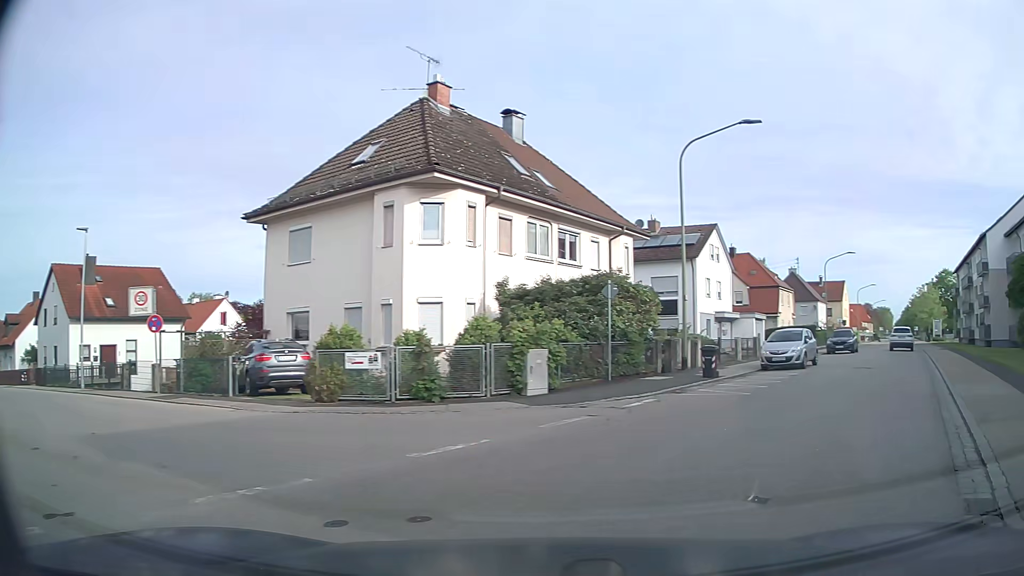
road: tertiary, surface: asphalt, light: Day
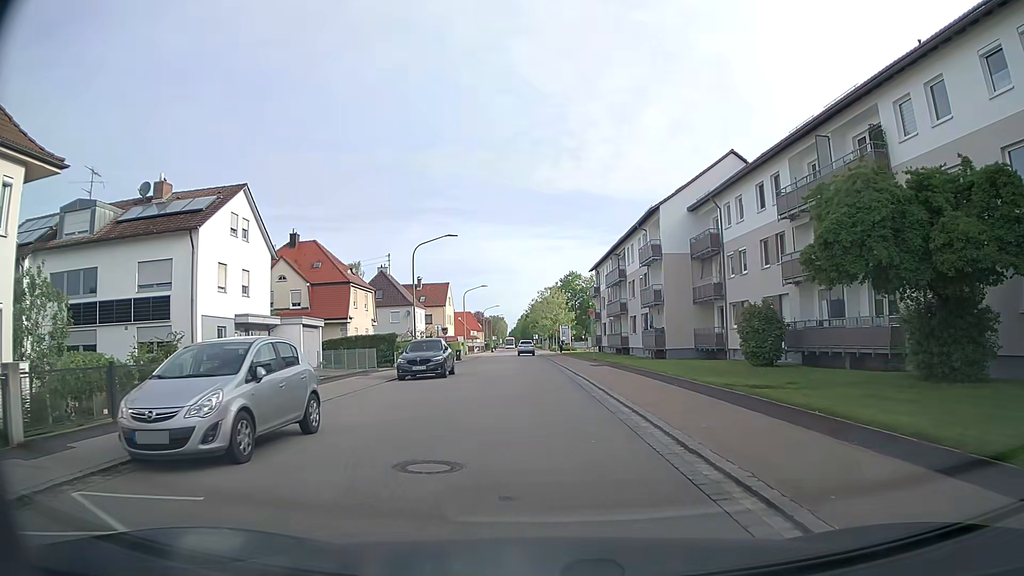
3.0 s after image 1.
(+7.4, +15.8) m; +34°
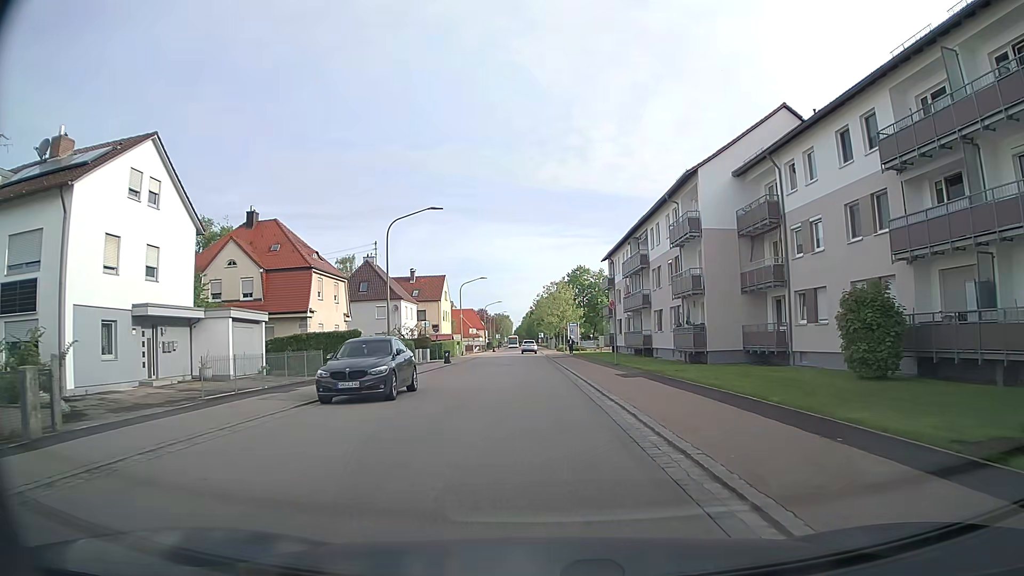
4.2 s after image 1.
(-0.1, +9.6) m; -2°
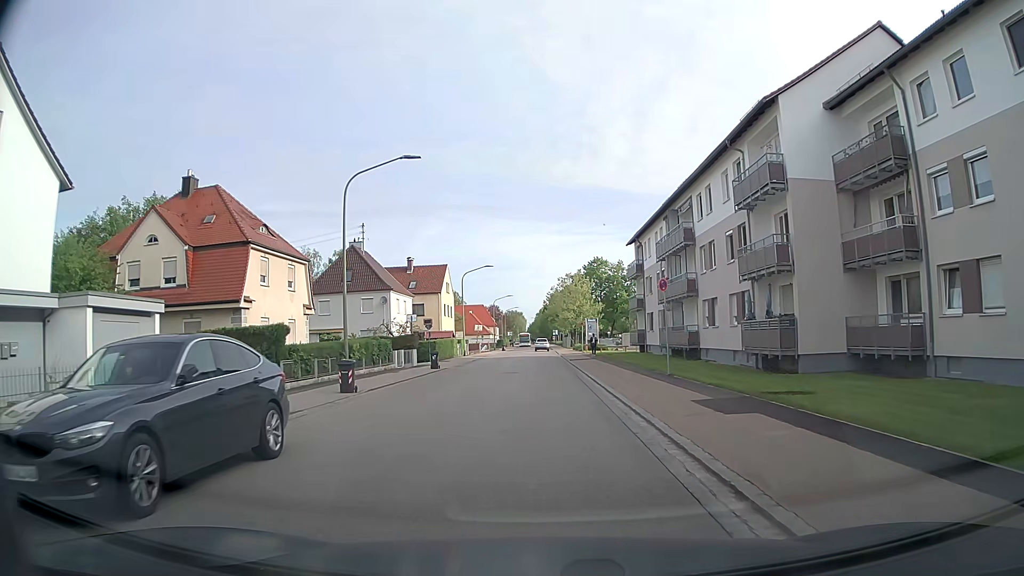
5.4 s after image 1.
(0.0, +10.8) m; -1°
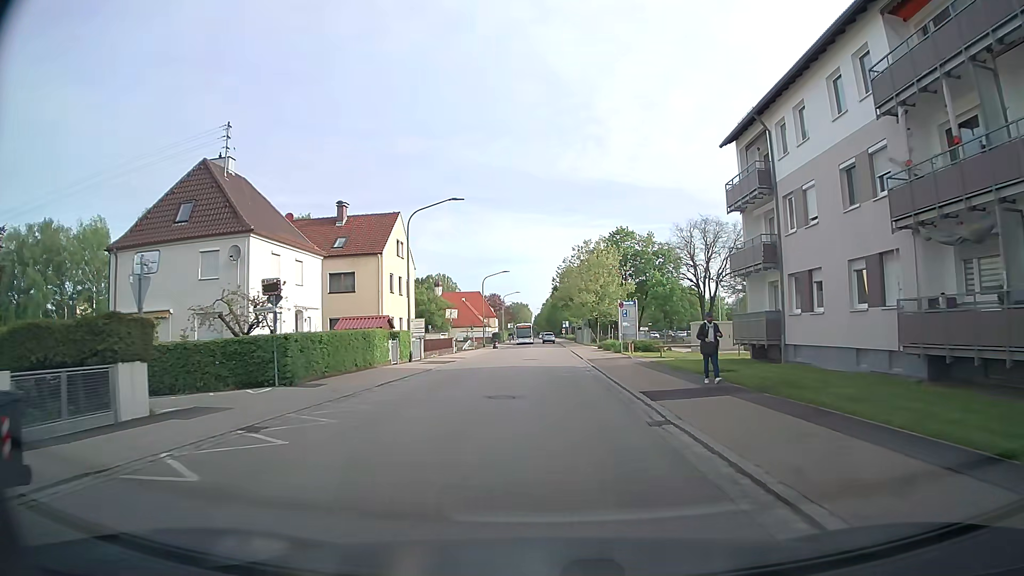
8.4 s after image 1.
(-0.3, +30.6) m; -1°
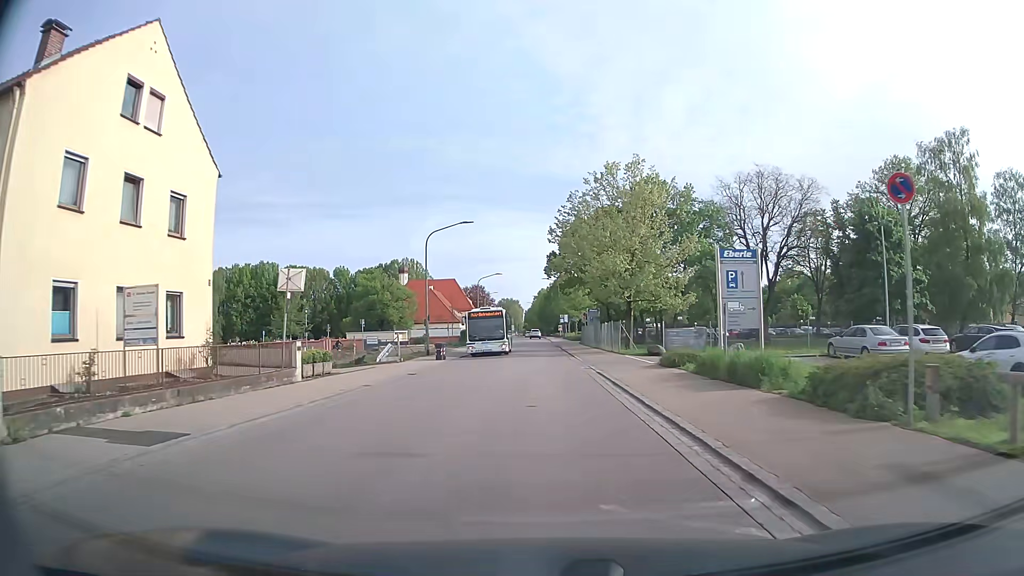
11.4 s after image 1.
(+0.4, +33.8) m; +1°
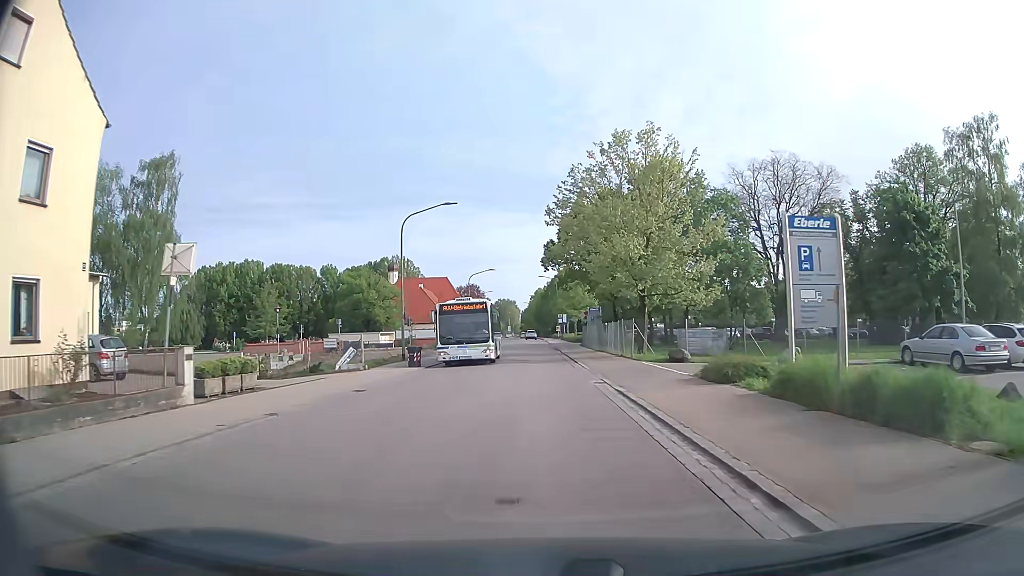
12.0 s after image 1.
(0.0, +6.9) m; +1°
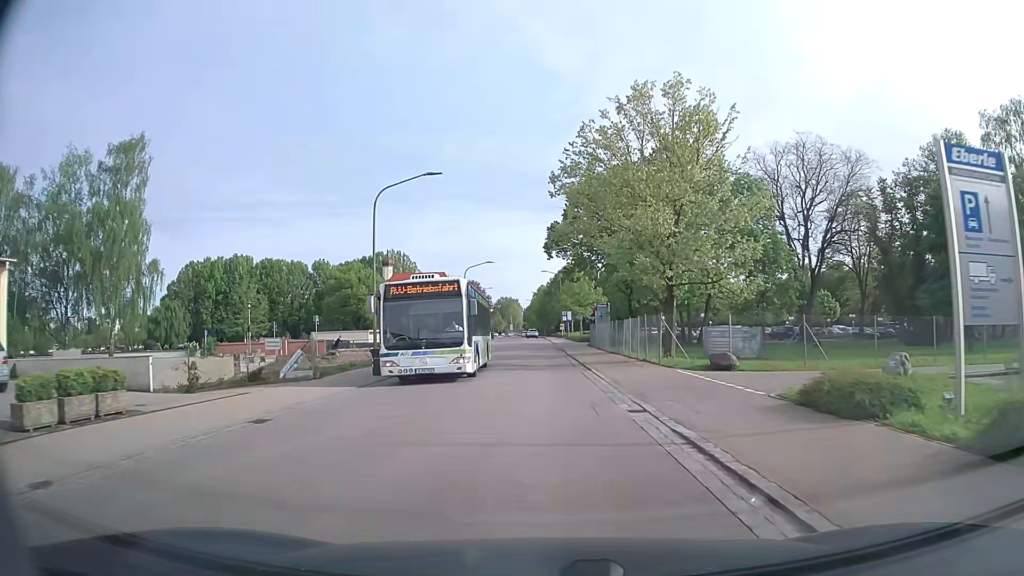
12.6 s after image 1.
(-0.1, +6.9) m; -1°
(0, +10) (0, +20) (0, +30) (-1, +40) (-1, +50) (-1, +60) (-1, +70) (-1, +80) (-1, +90) (-2, +100) m
